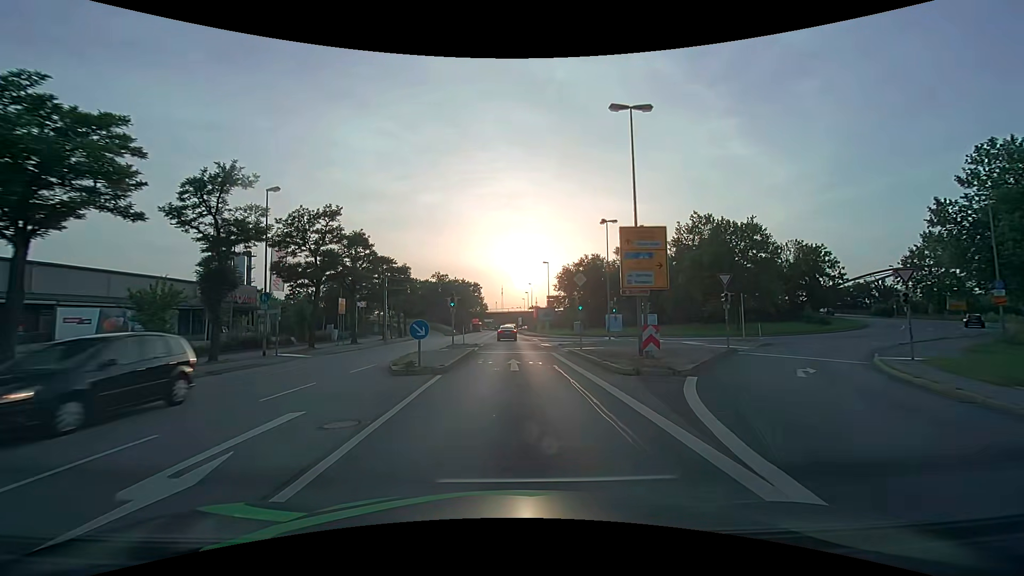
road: primary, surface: asphalt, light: Day
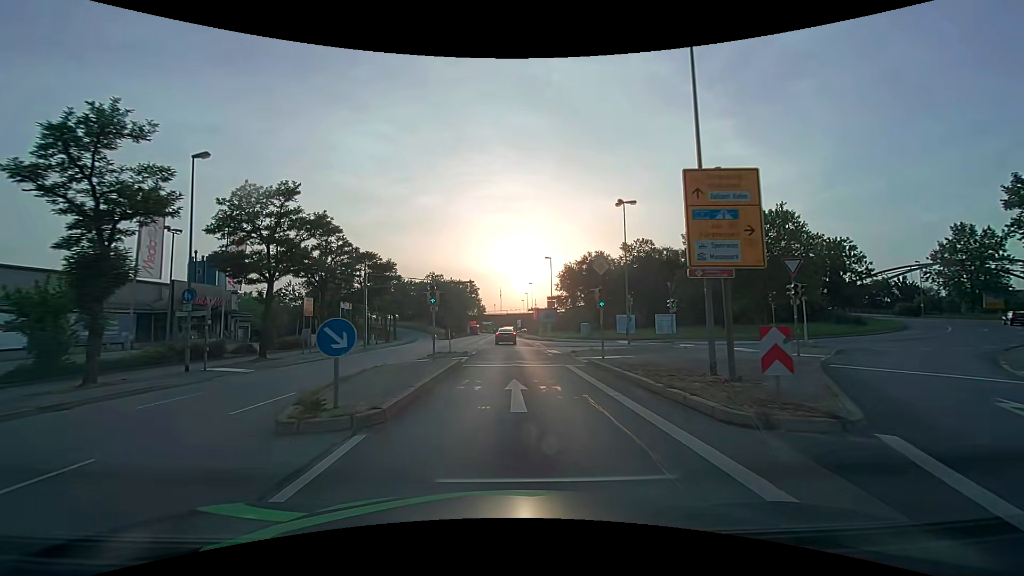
(0.0, +6.9) m; 0°
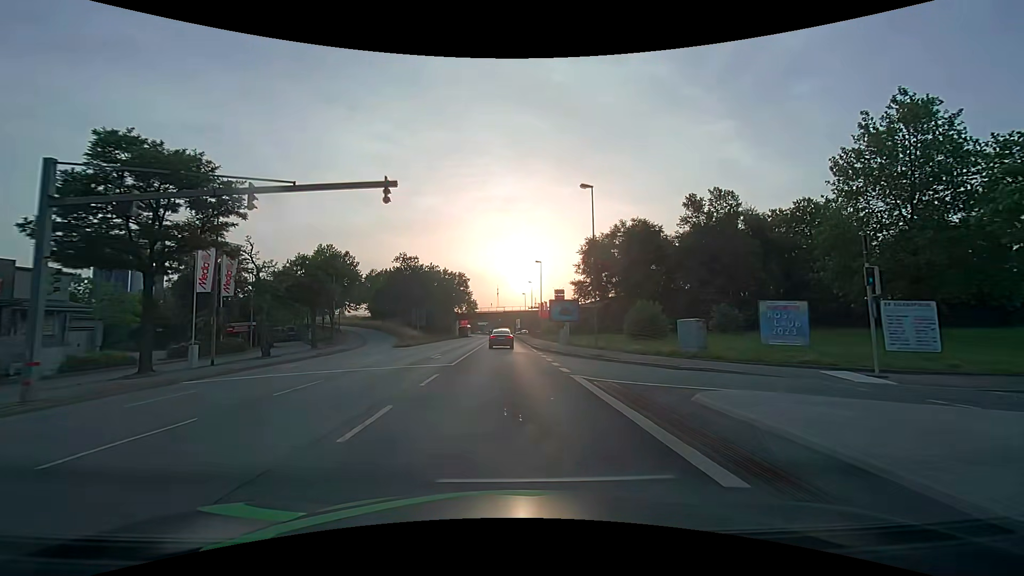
(0.0, +32.5) m; 0°
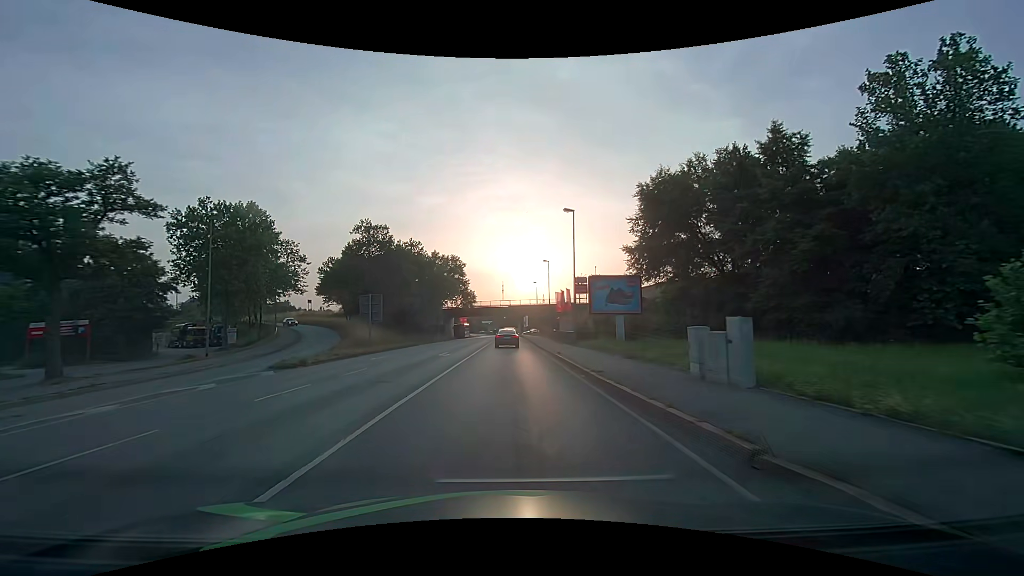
(0.0, +28.0) m; -1°
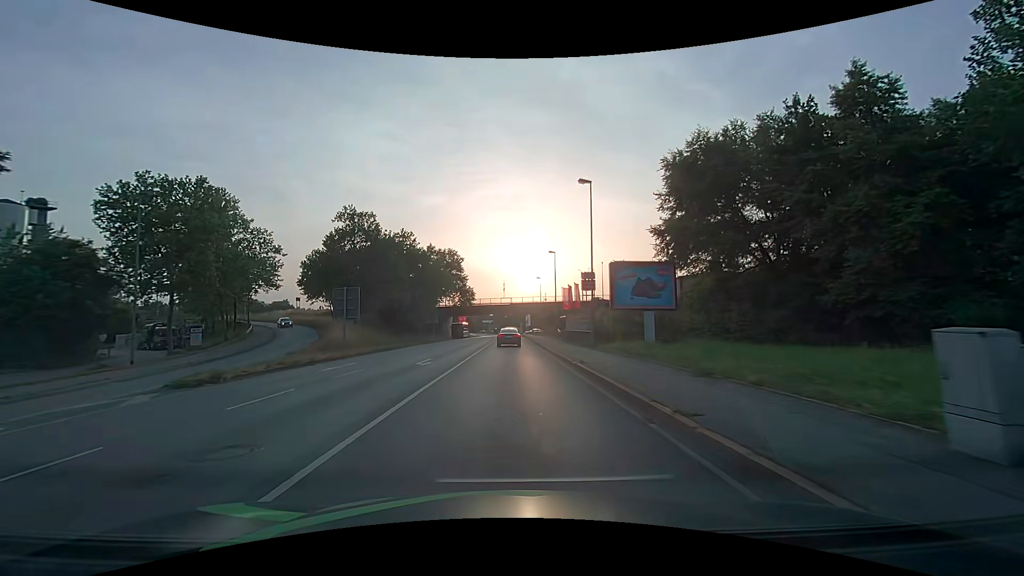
(0.0, +7.3) m; 0°
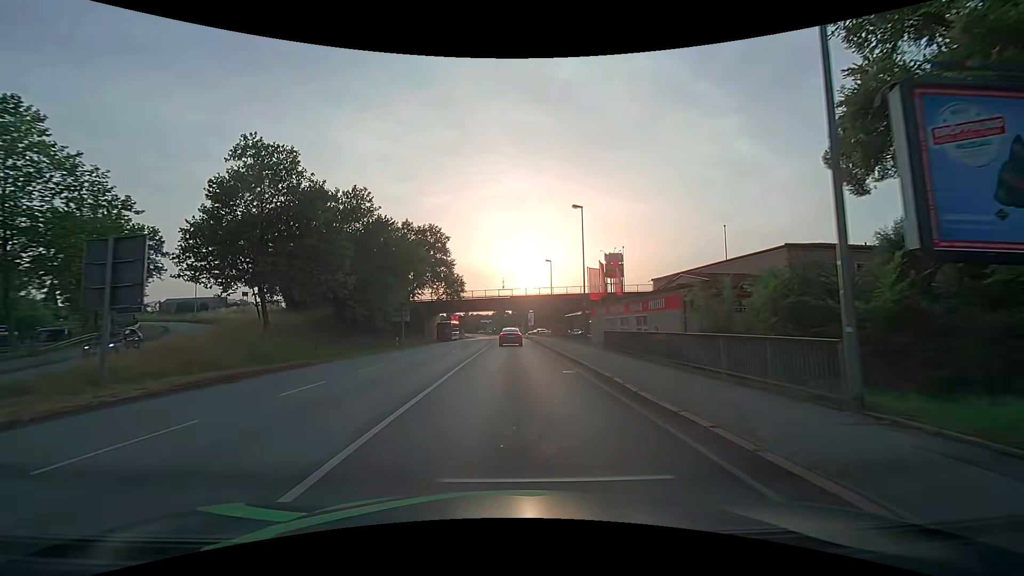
(0.0, +22.2) m; 0°
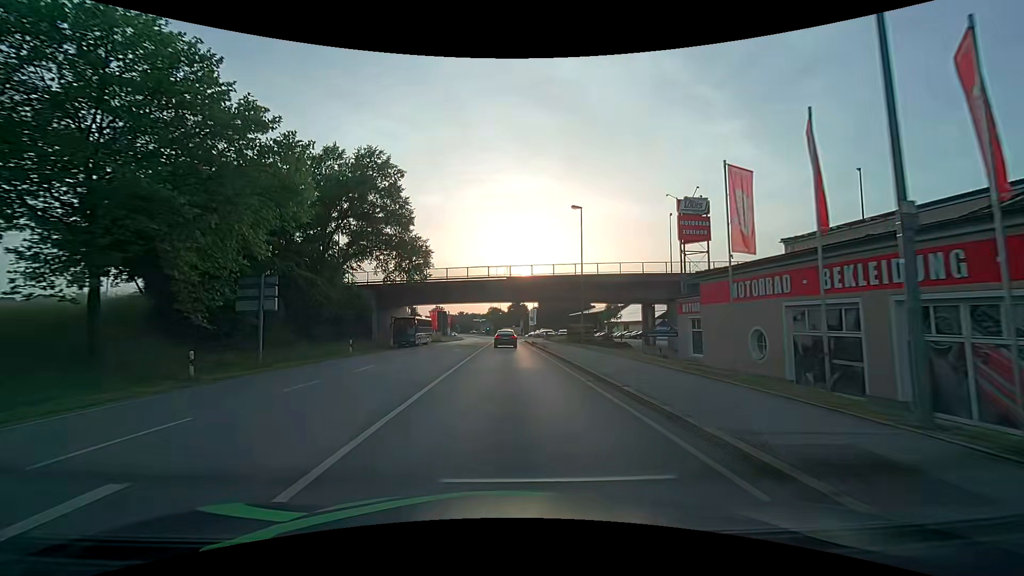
(+0.2, +30.0) m; +1°
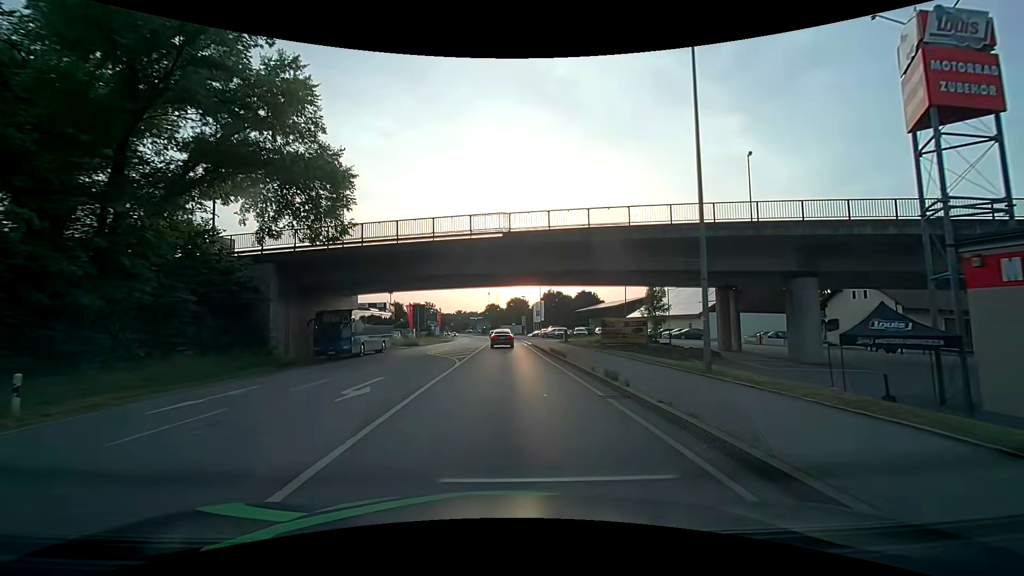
(0.0, +22.7) m; 0°
(0, +10) (0, +20) (0, +30) (0, +40) (-1, +50) (-1, +60) (-1, +70) (-2, +80) (-2, +90) (-3, +100) m
